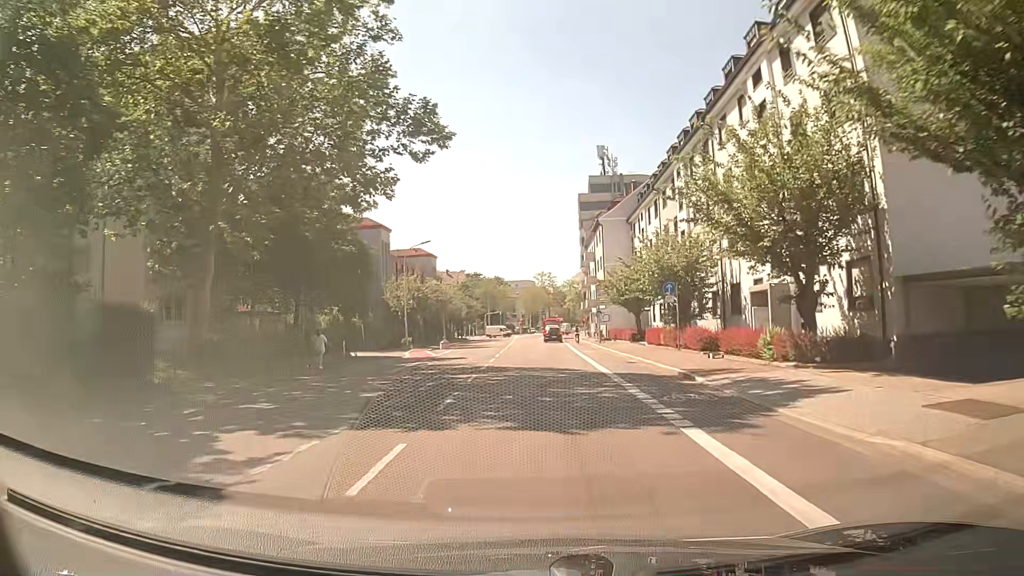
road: secondary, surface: asphalt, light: Day
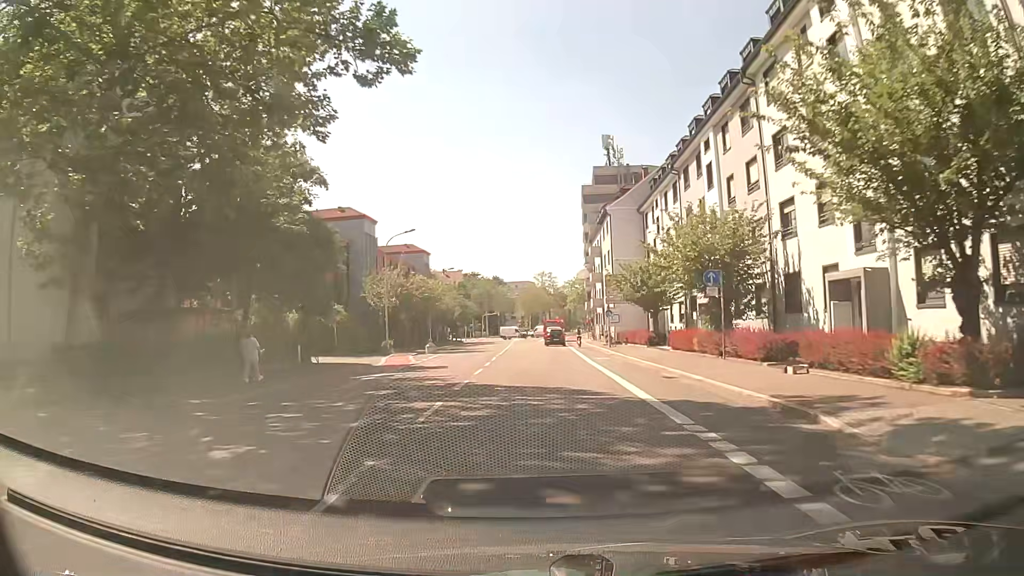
(0.0, +7.6) m; 0°
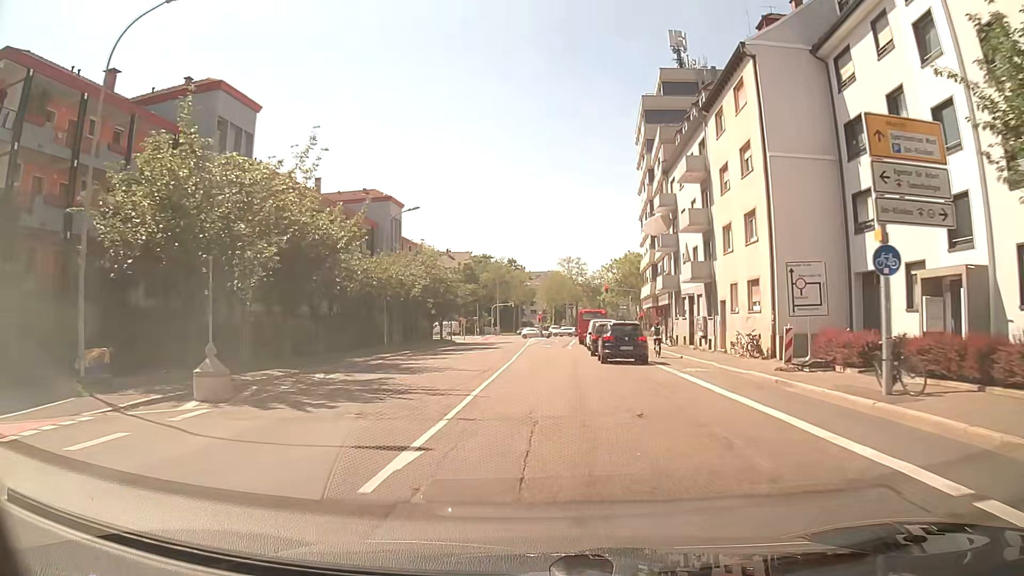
(-0.6, +37.6) m; -3°
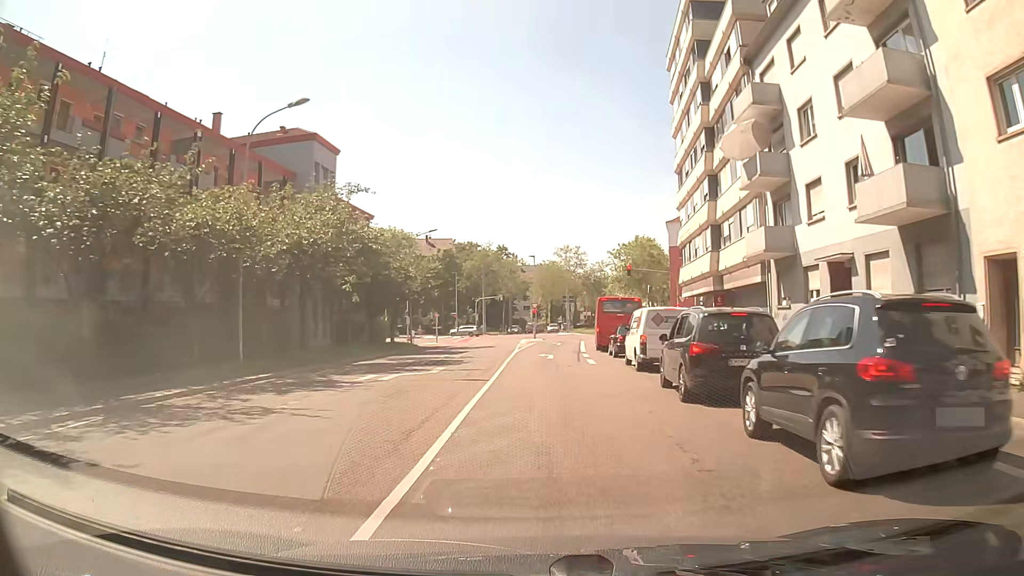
(+0.4, +21.4) m; +2°
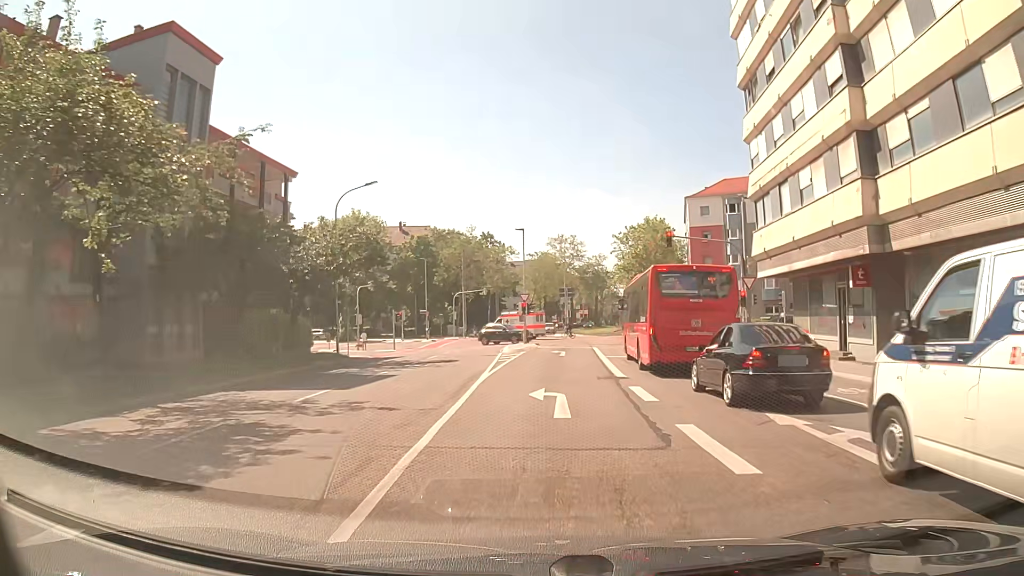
(0.0, +18.4) m; 0°
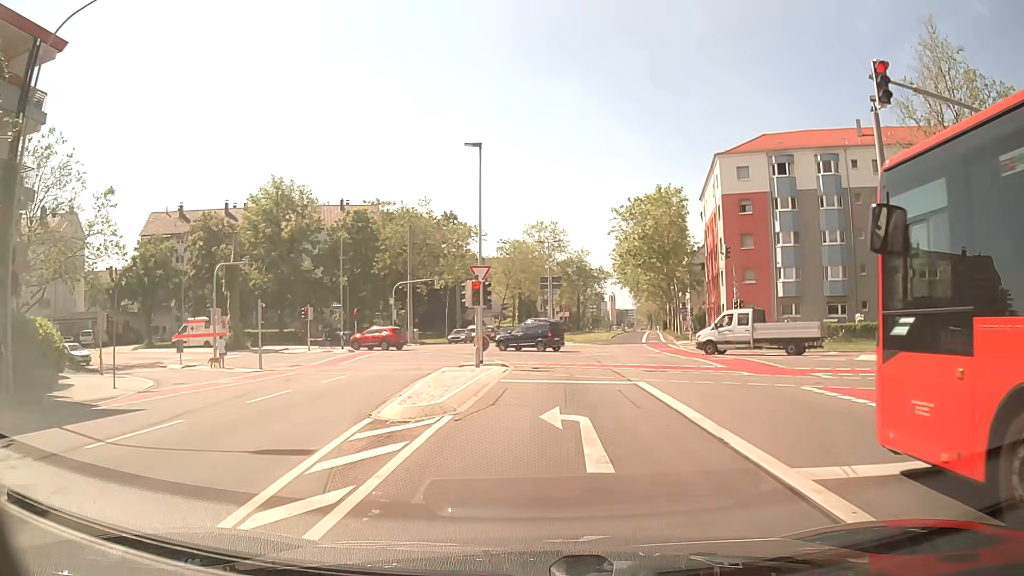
(+0.5, +23.3) m; +2°
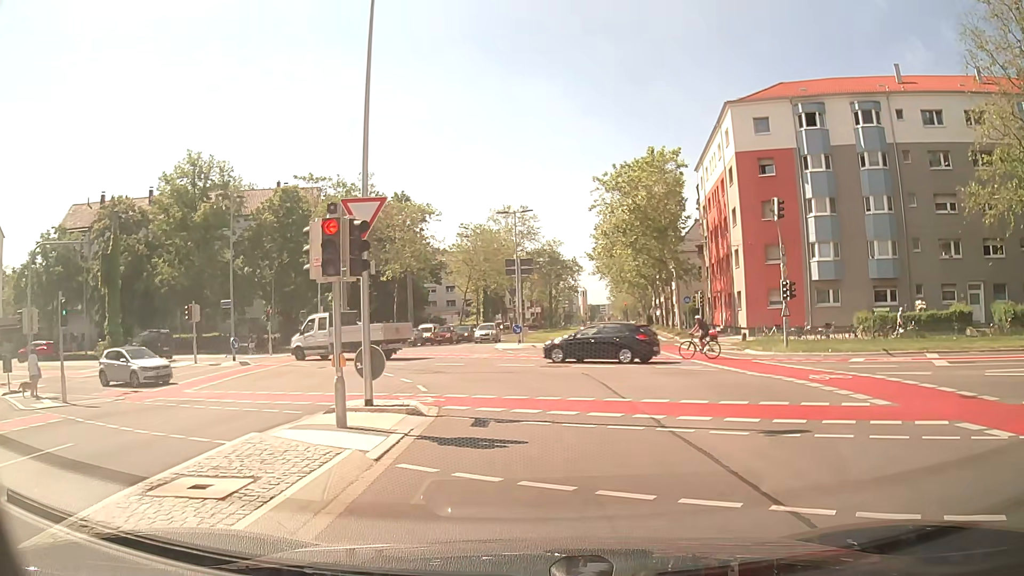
(+0.4, +12.7) m; +2°
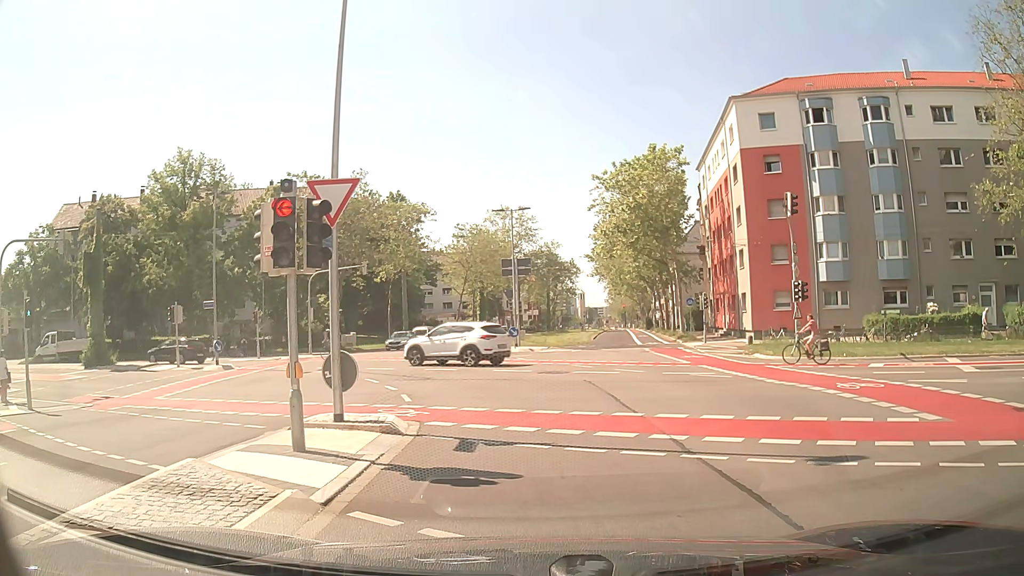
(0.0, +1.6) m; +1°
(0, +10) (-2, +20) (-7, +28) (-15, +34) (-24, +38) (-34, +39) (-44, +39) (-54, +38) (-64, +36) (-73, +33) m
